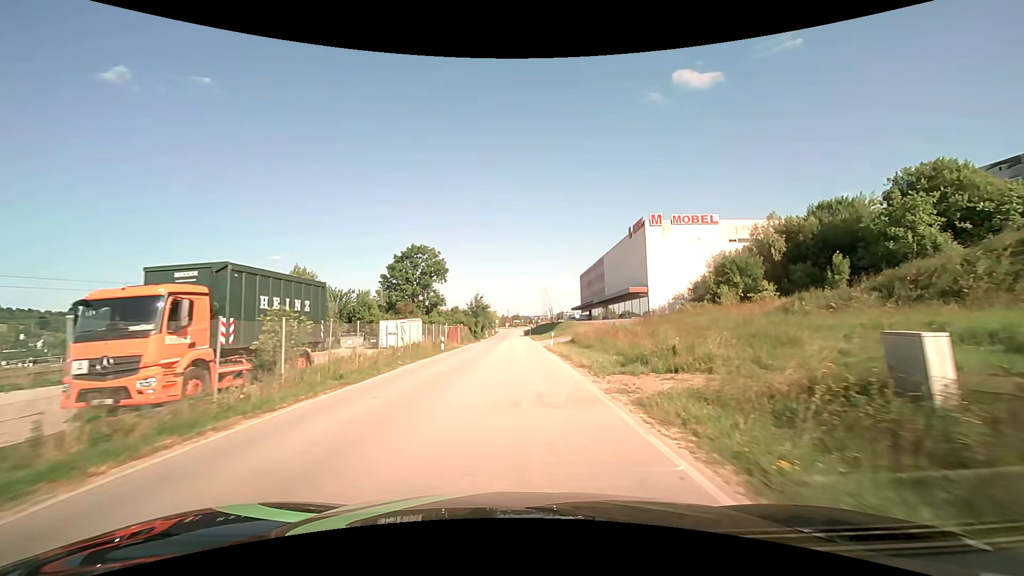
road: unclassified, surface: asphalt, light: Day
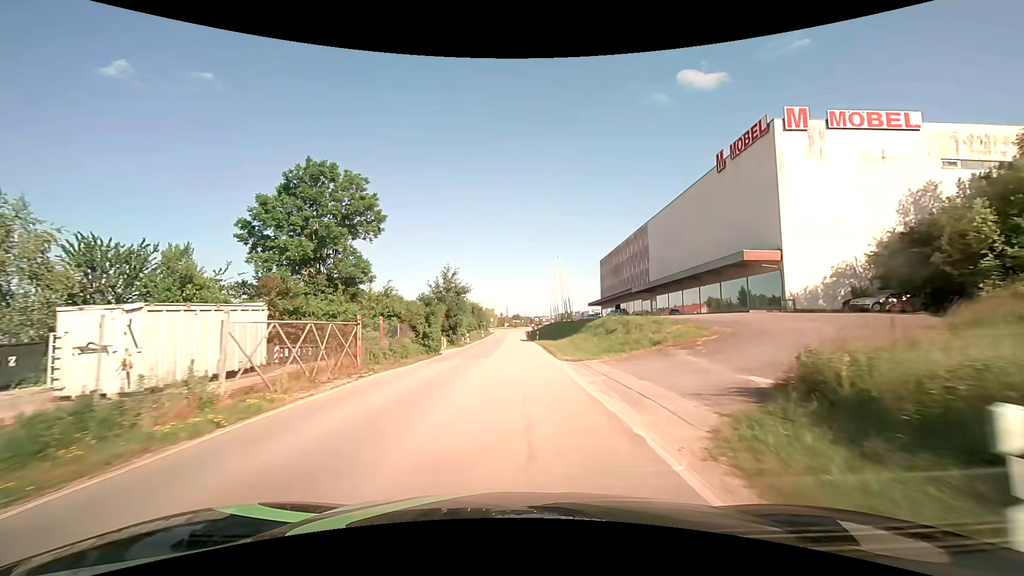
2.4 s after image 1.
(0.0, +32.9) m; 0°
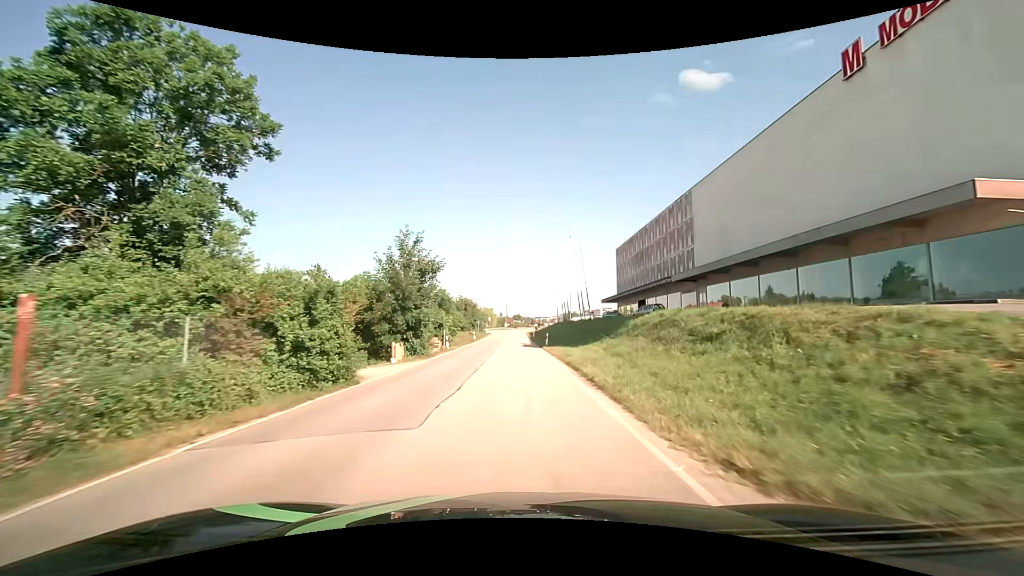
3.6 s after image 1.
(0.0, +16.4) m; 0°
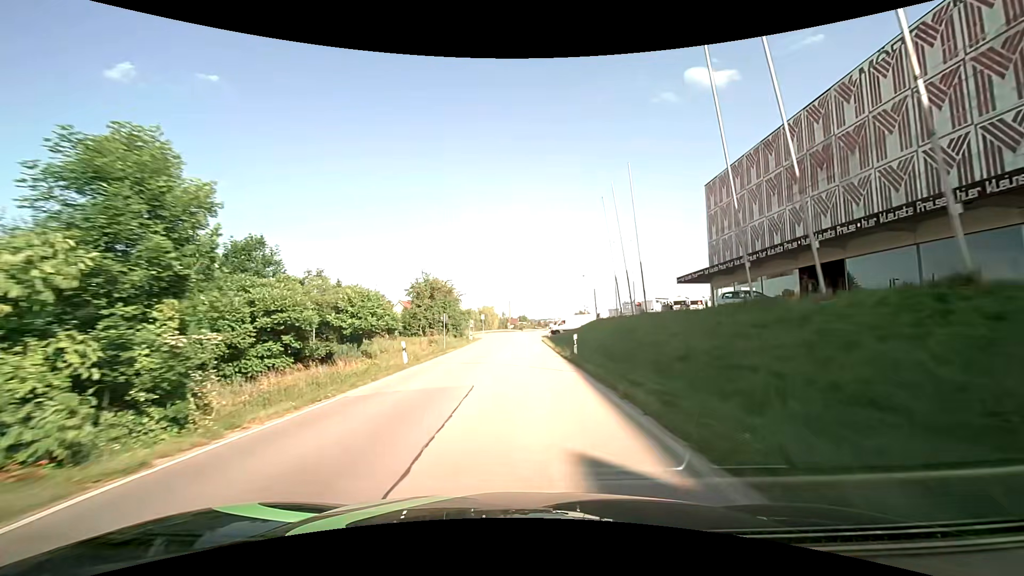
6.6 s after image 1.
(-0.3, +41.0) m; 0°
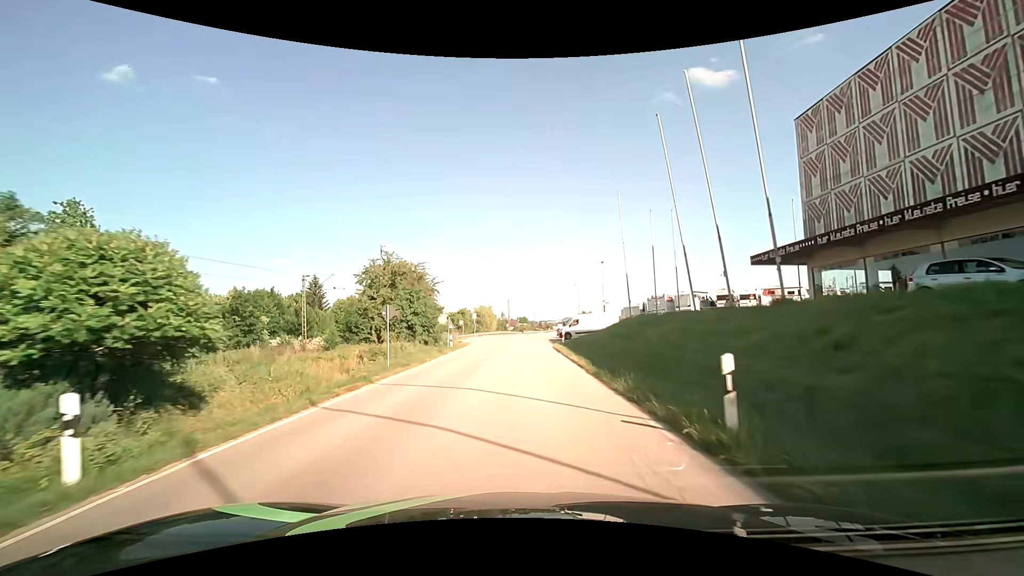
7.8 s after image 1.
(-0.1, +16.1) m; 0°
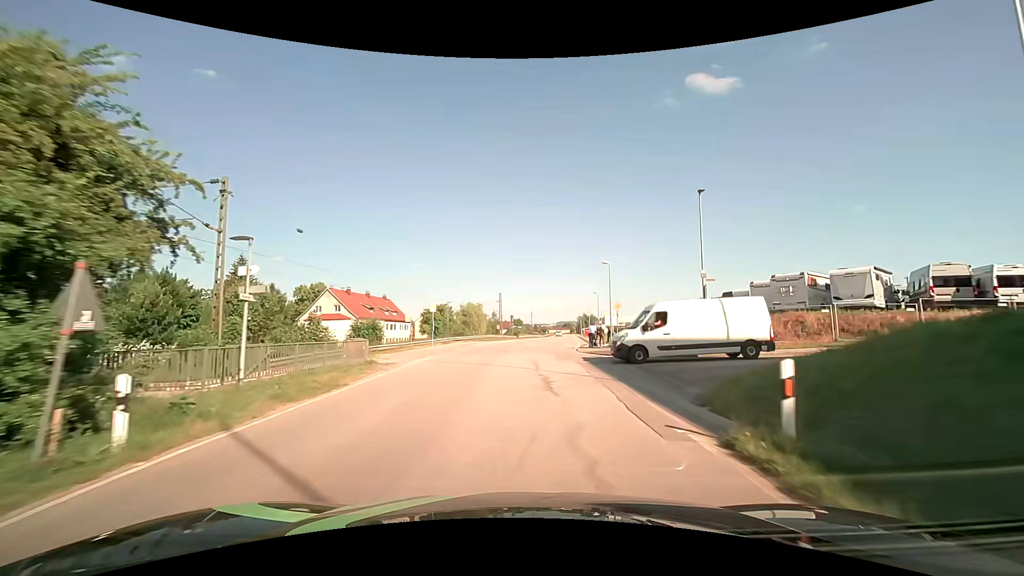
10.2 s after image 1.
(0.0, +30.9) m; +1°
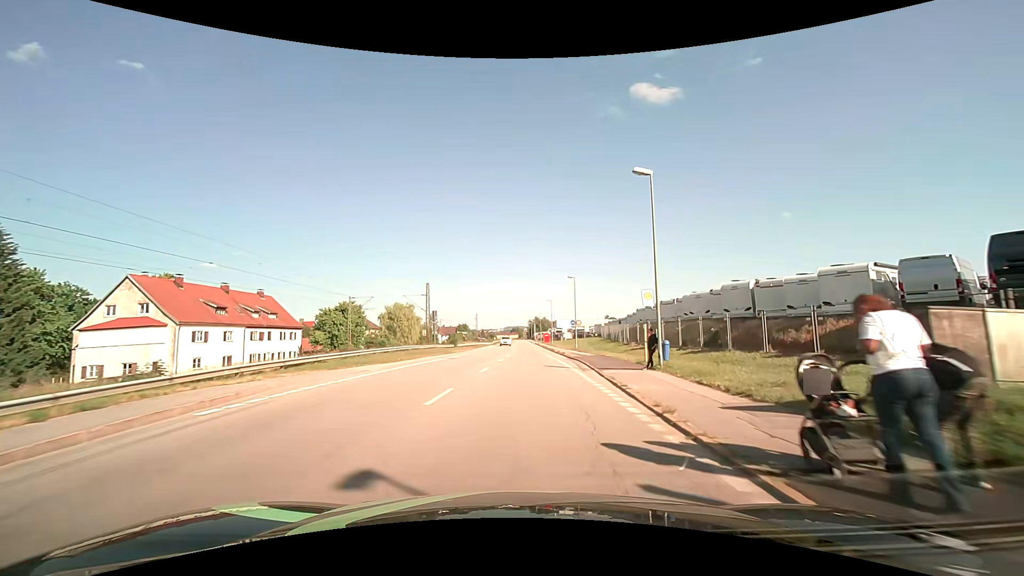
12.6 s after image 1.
(+1.2, +30.9) m; +5°
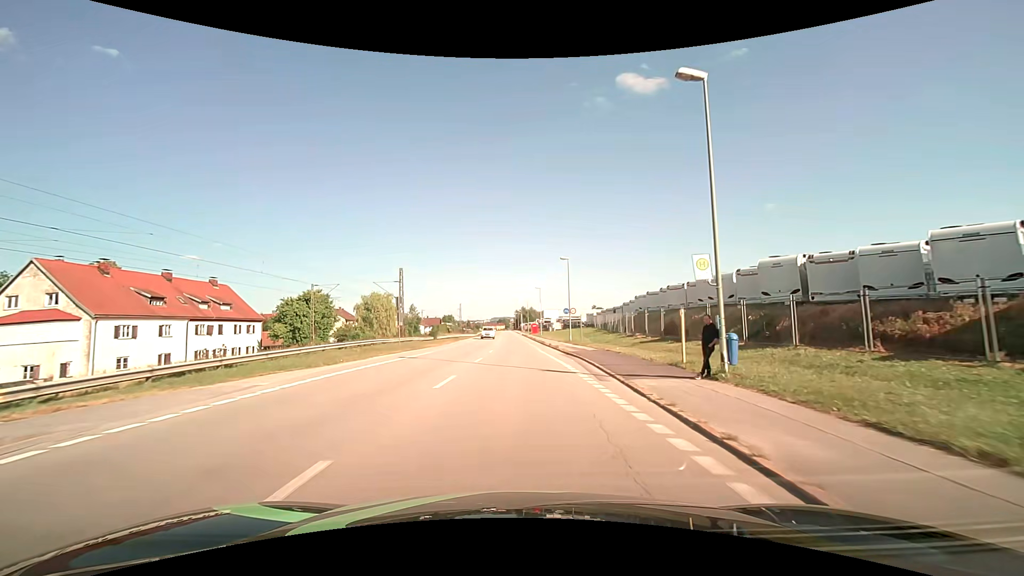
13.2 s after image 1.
(+0.2, +7.5) m; +2°
(0, +10) (0, +20) (0, +30) (0, +40) (0, +50) (-1, +60) (-1, +70) (-1, +80) (-2, +90) (-2, +100) m
